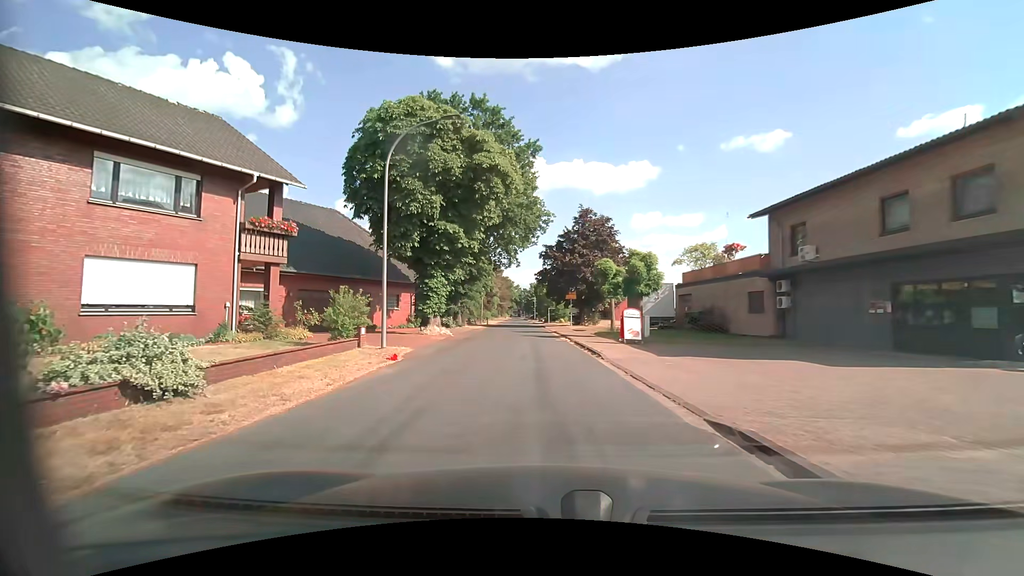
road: unclassified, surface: asphalt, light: Day
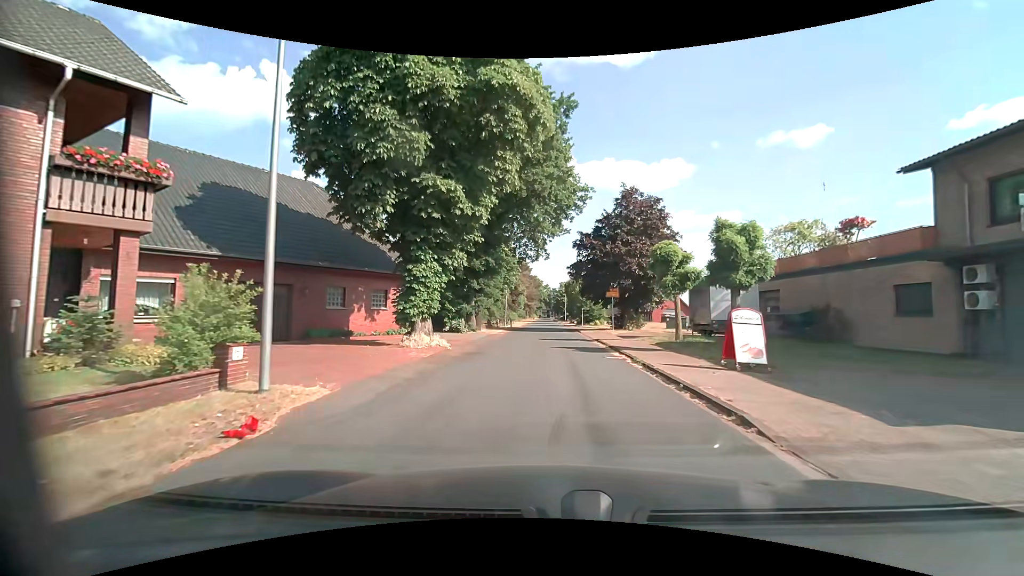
(-0.3, +8.5) m; -3°
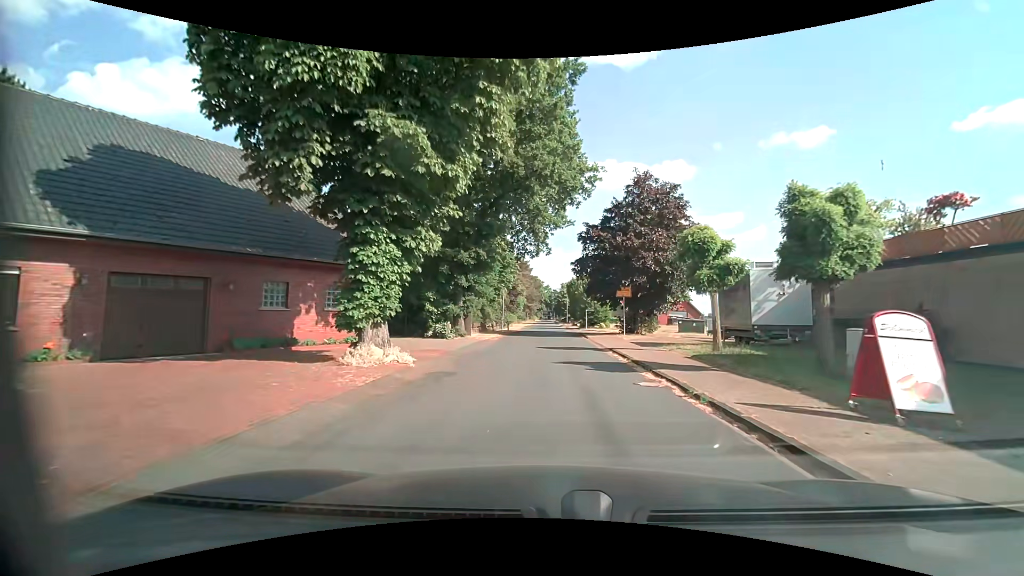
(0.0, +5.0) m; 0°
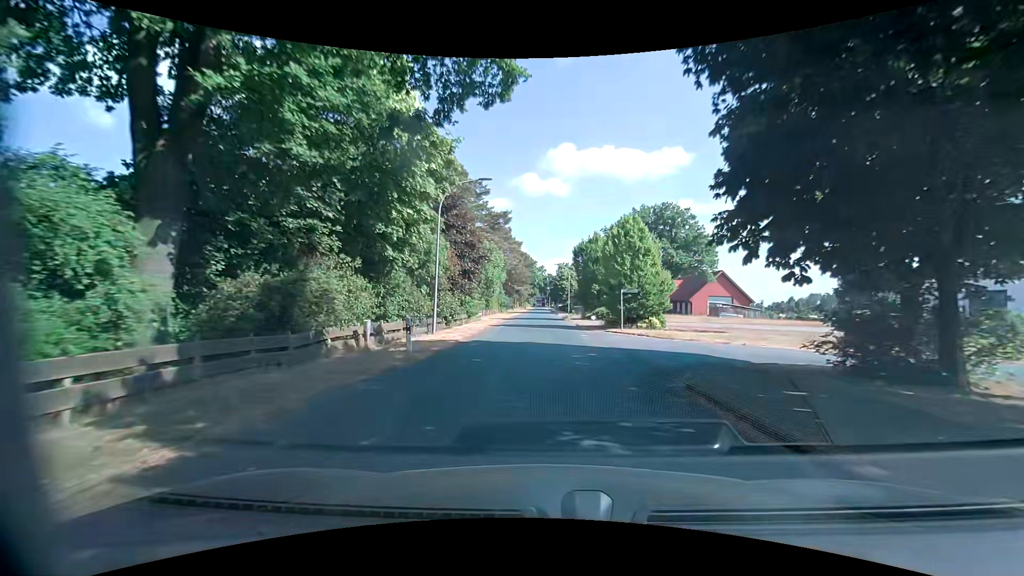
(+0.3, +30.6) m; 0°
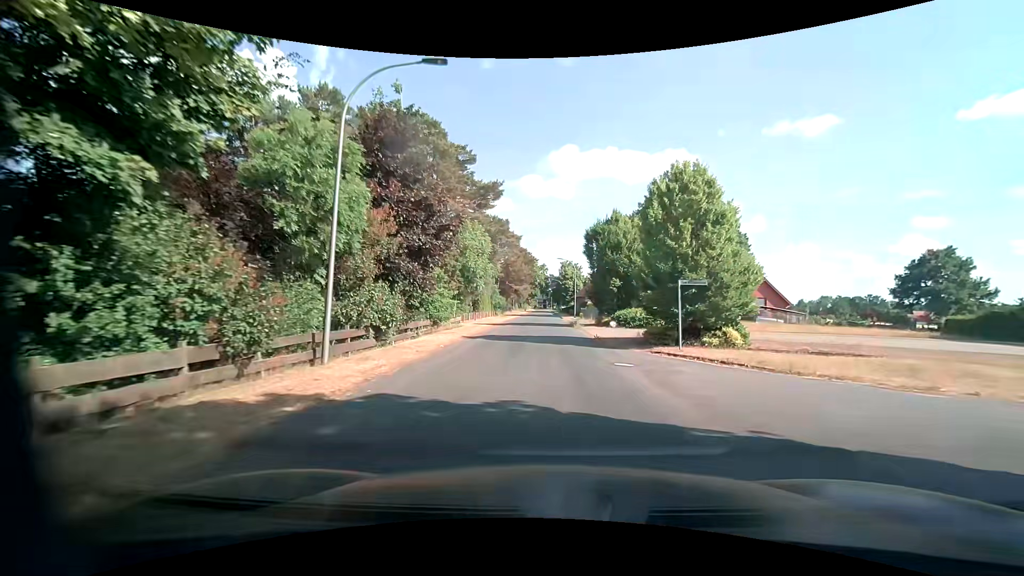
(0.0, +11.3) m; +1°
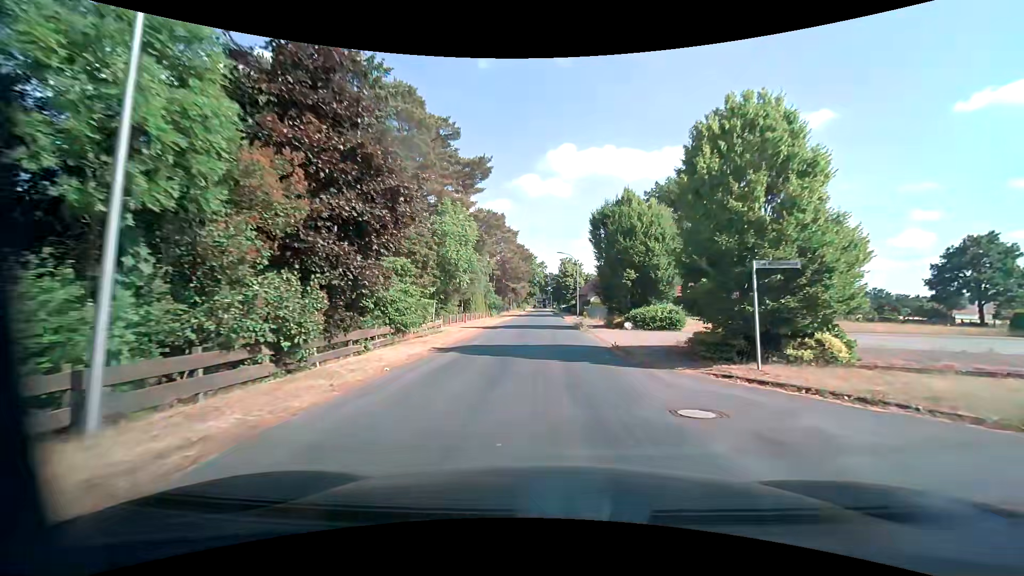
(-0.1, +5.9) m; -1°
